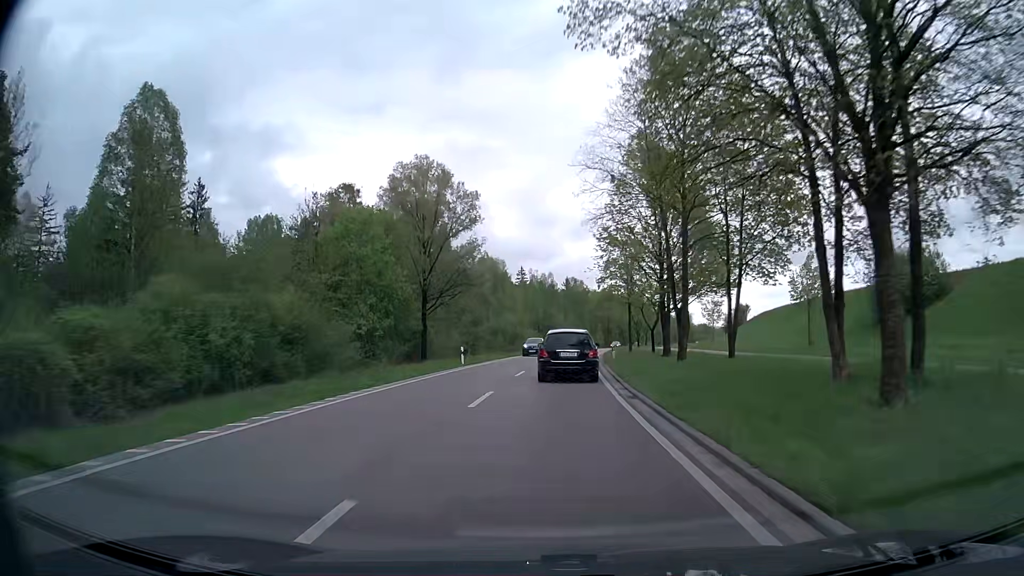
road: primary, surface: asphalt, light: Day
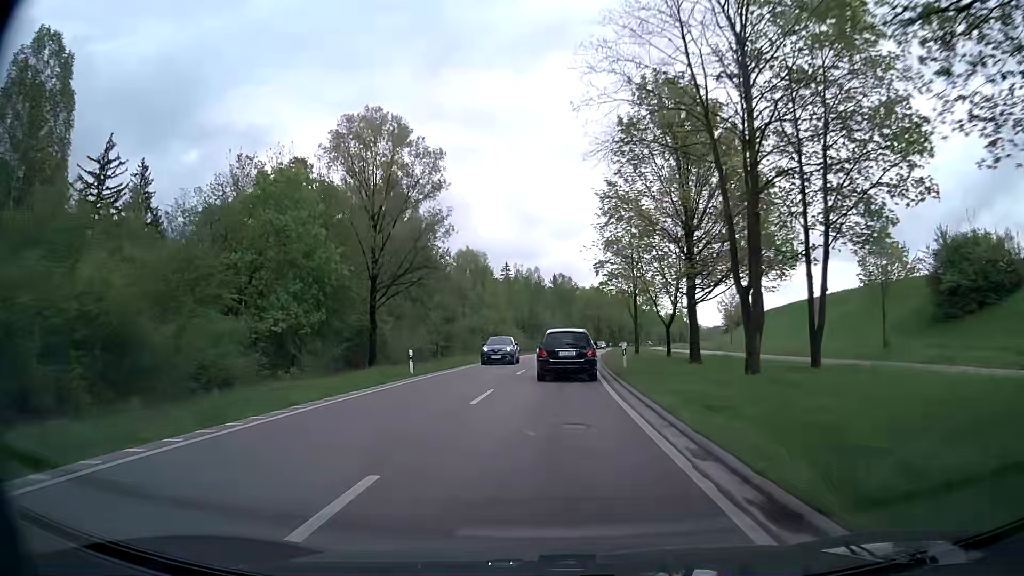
(+0.1, +11.0) m; +1°
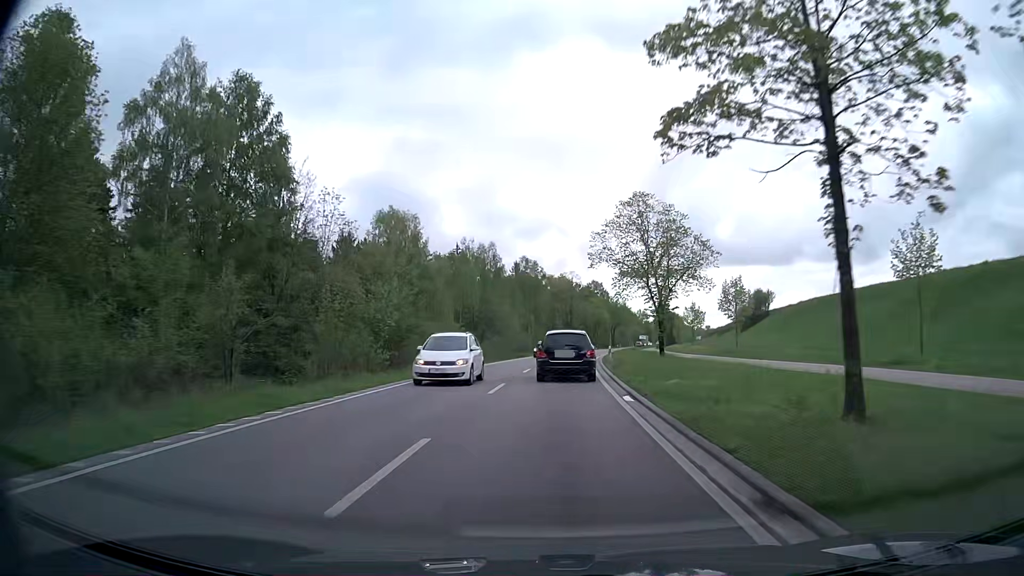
(+0.8, +33.1) m; +3°
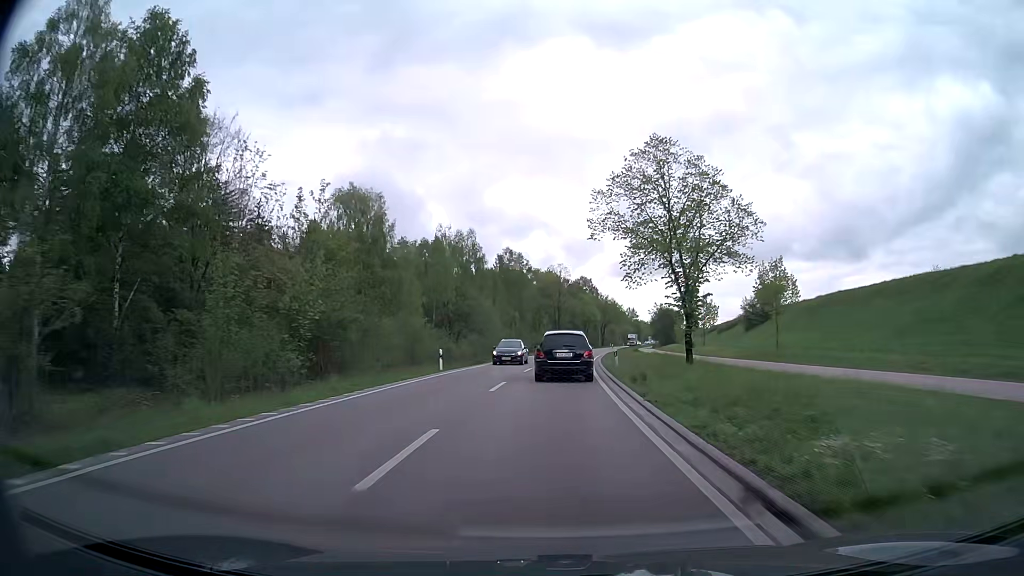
(+0.2, +11.1) m; +1°
(0, +10) (0, +20) (+1, +30) (+2, +40) (+2, +50) (+3, +60) (+4, +70) (+6, +80) (+7, +90) (+9, +100) m
